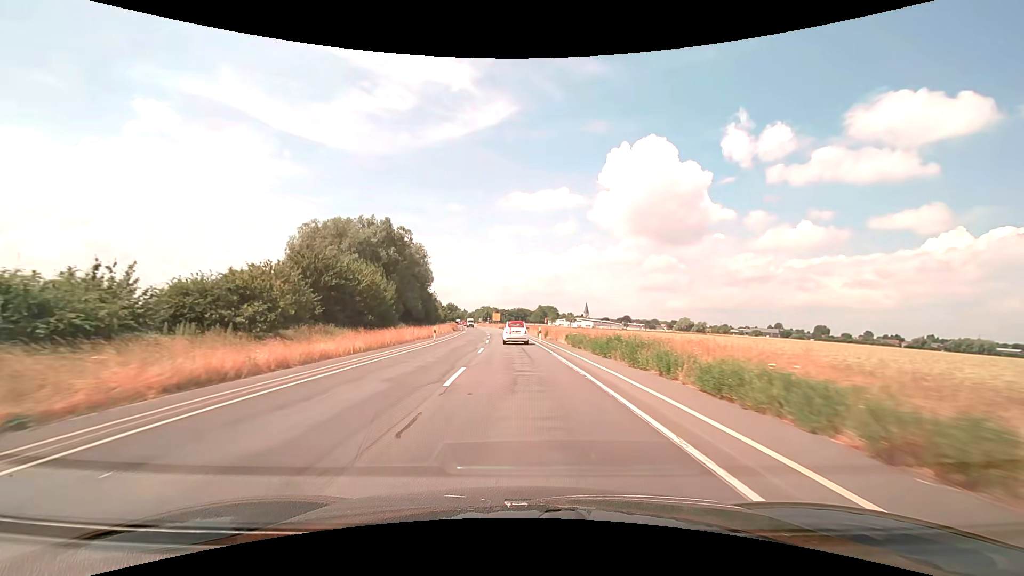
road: secondary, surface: asphalt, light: Day
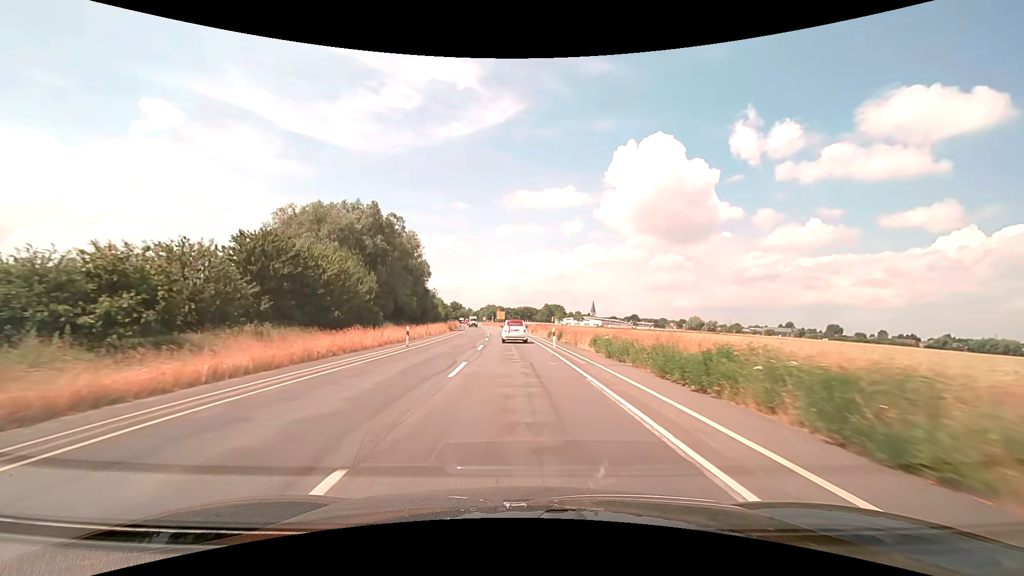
(-0.1, +10.5) m; -1°
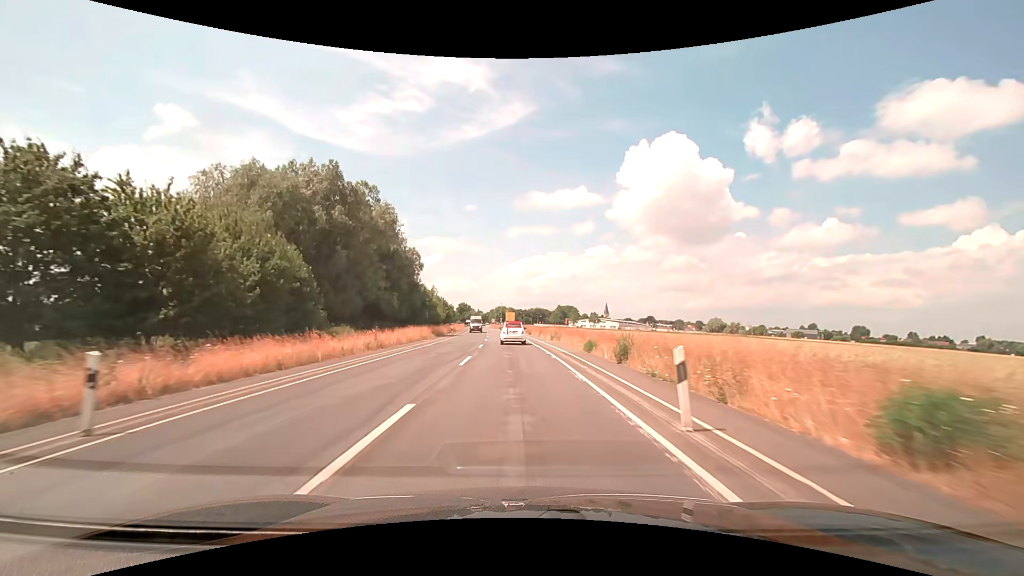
(-0.2, +20.2) m; -1°
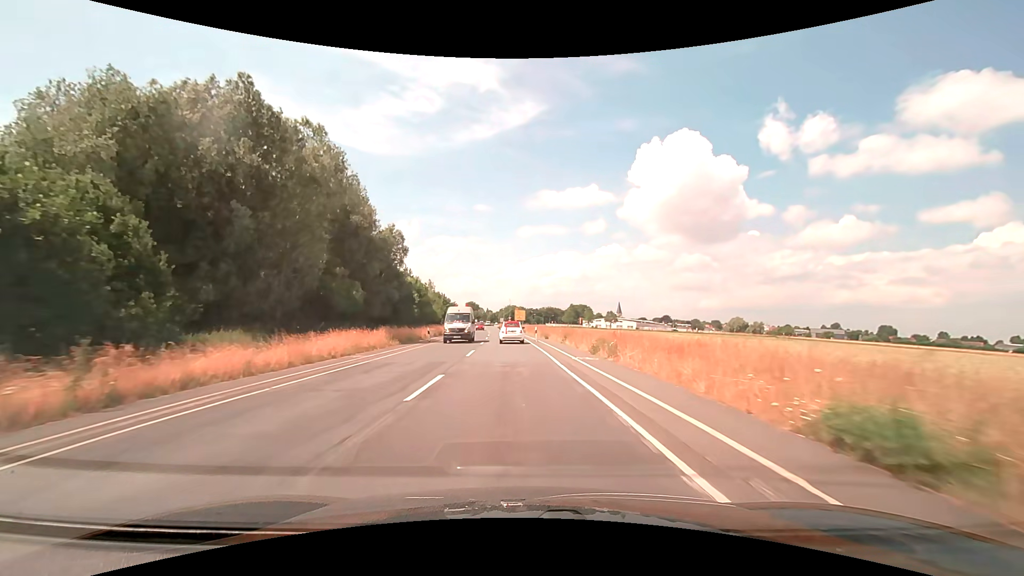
(-0.2, +19.4) m; -1°
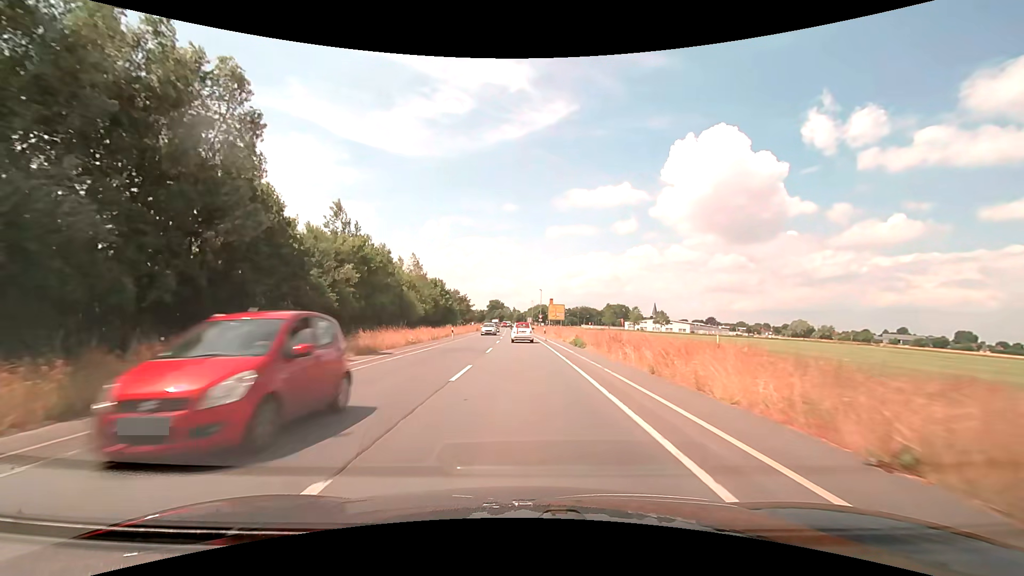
(-1.3, +44.6) m; -3°
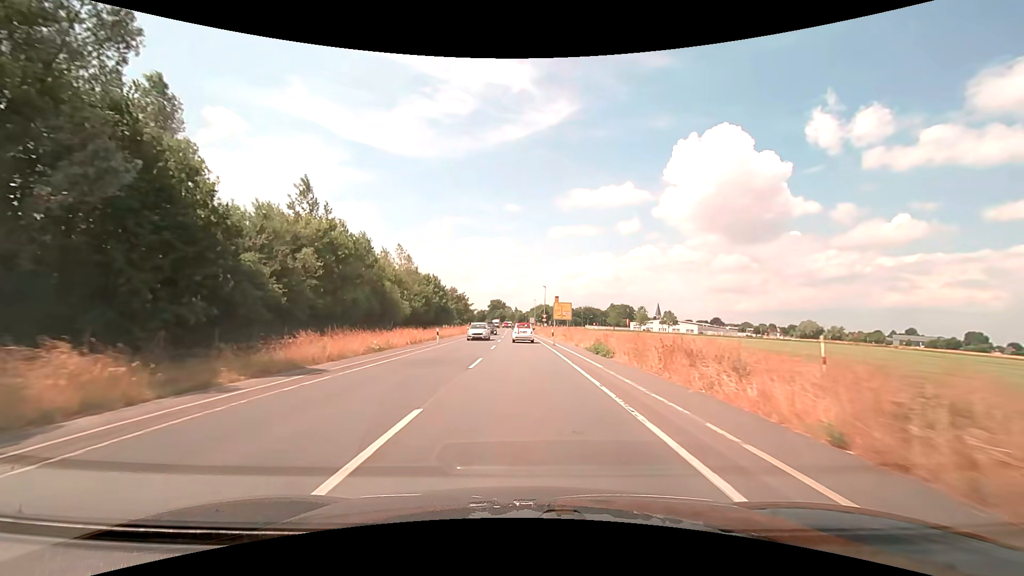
(0.0, +8.4) m; 0°
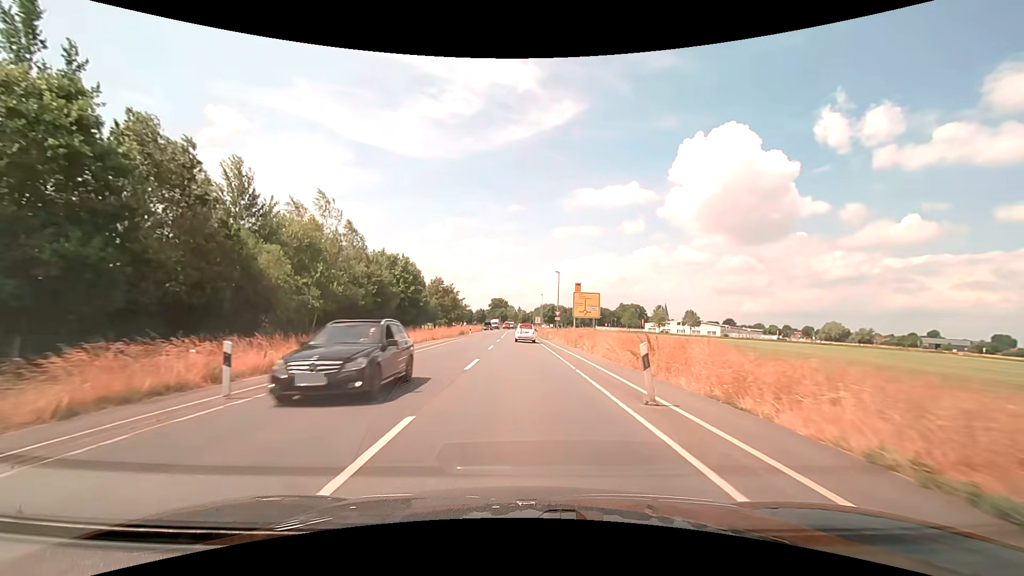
(-0.1, +24.7) m; 0°
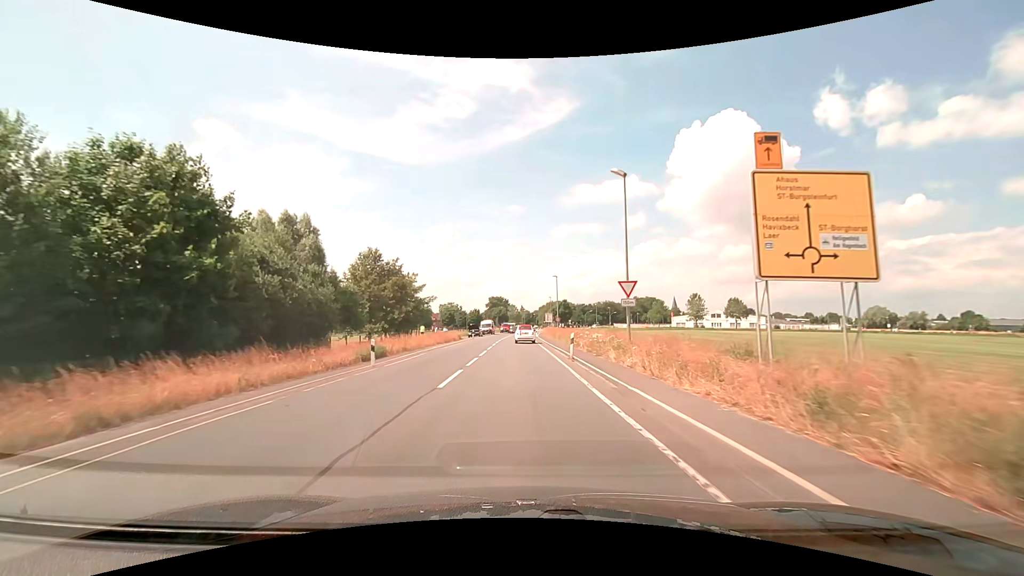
(-0.1, +39.7) m; 0°
(0, +10) (0, +20) (0, +30) (0, +40) (0, +50) (0, +60) (-1, +70) (0, +80) (0, +90) (0, +100) m
